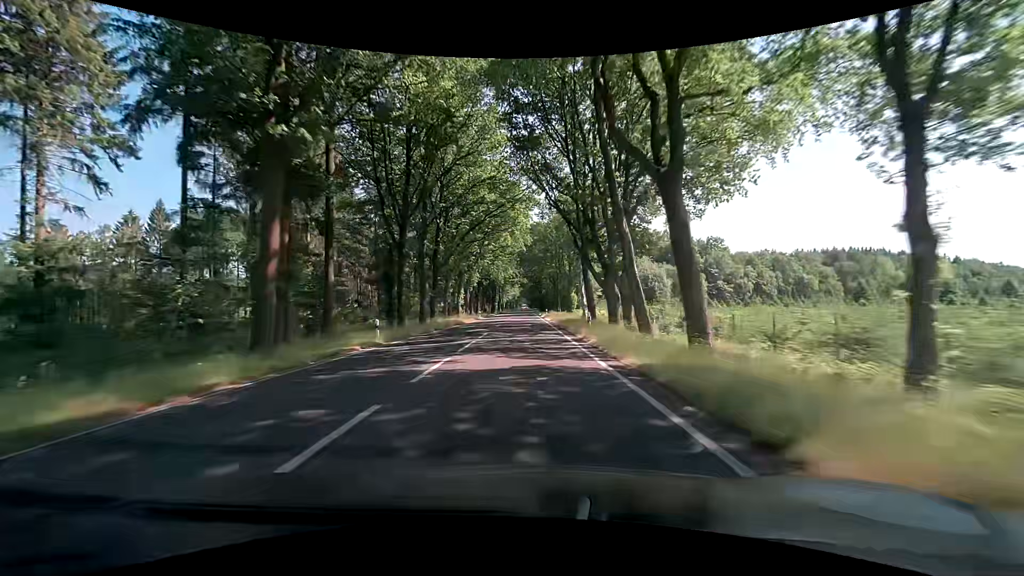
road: primary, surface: asphalt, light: Day
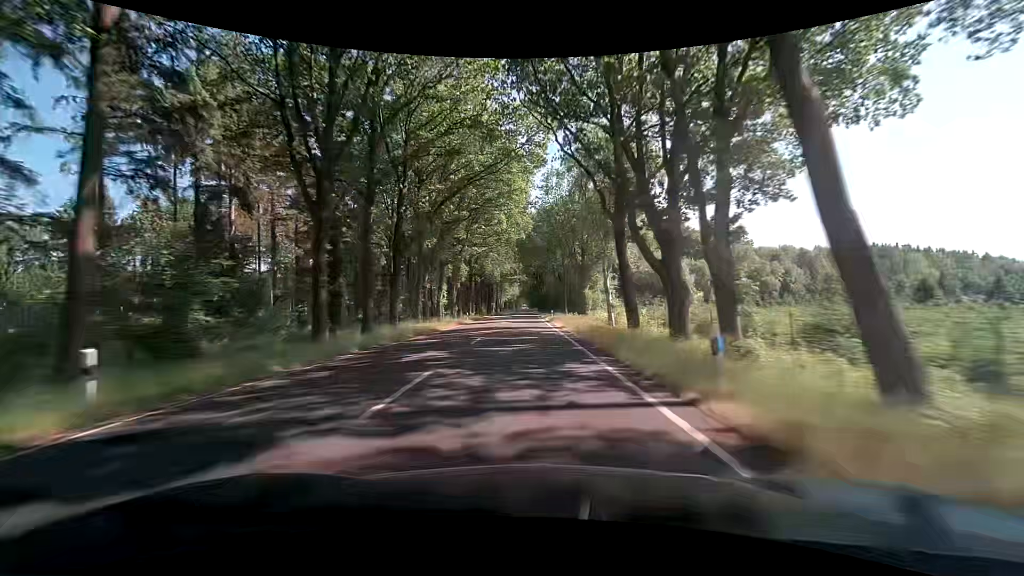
(0.0, +15.4) m; 0°
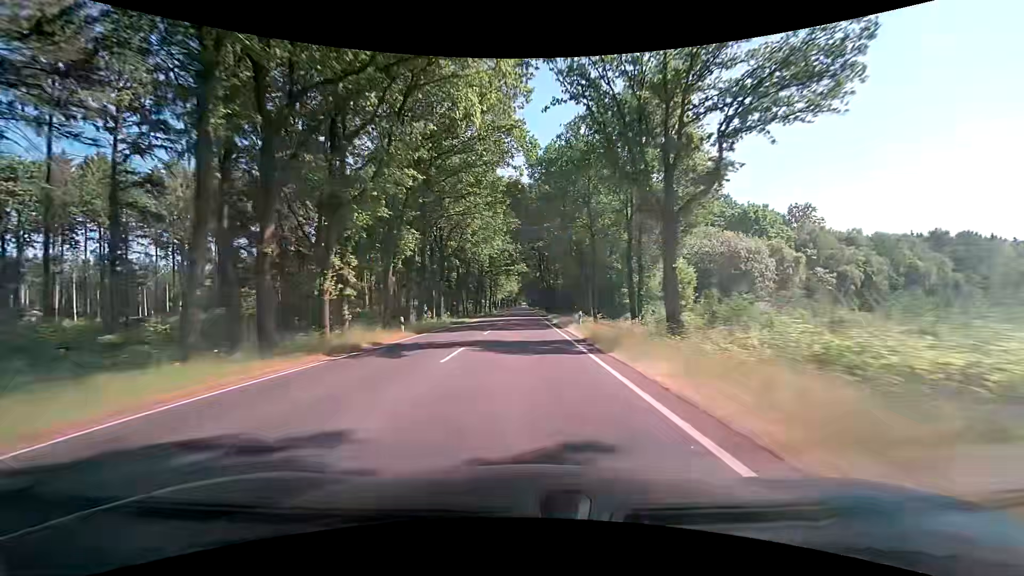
(0.0, +30.9) m; 0°
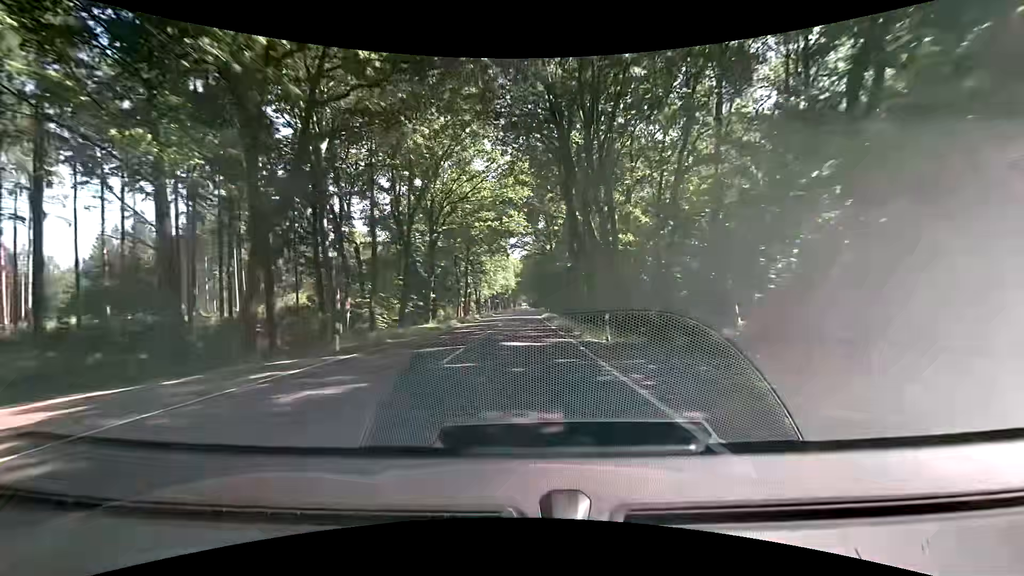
(+0.6, +62.1) m; 0°
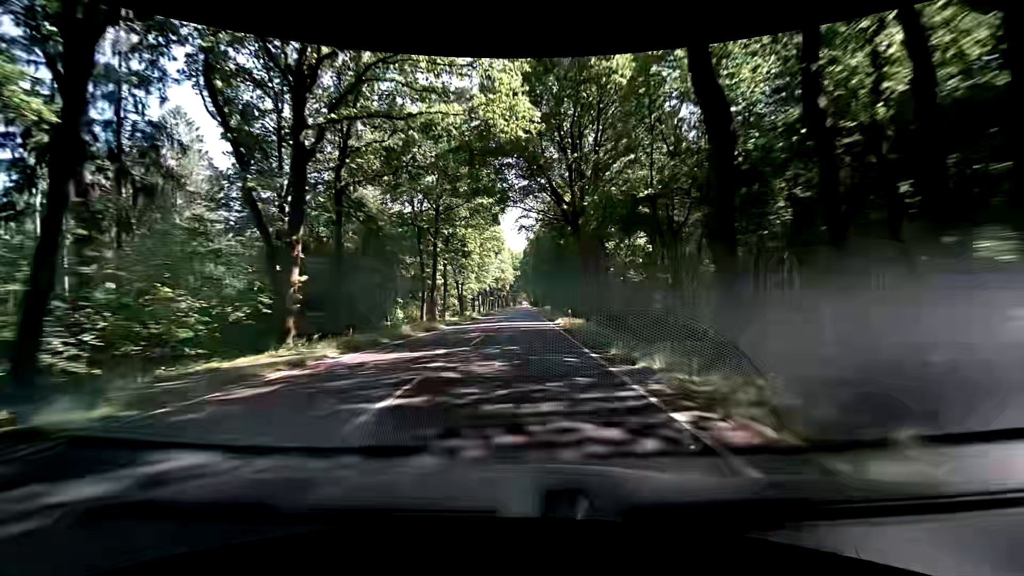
(-0.1, +31.3) m; -1°
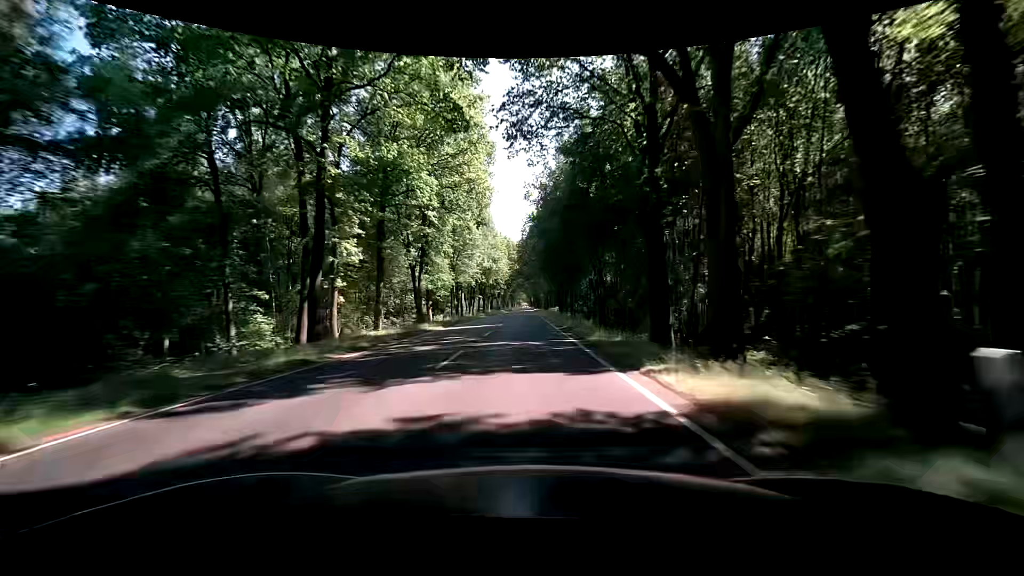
(+0.4, +31.5) m; 0°
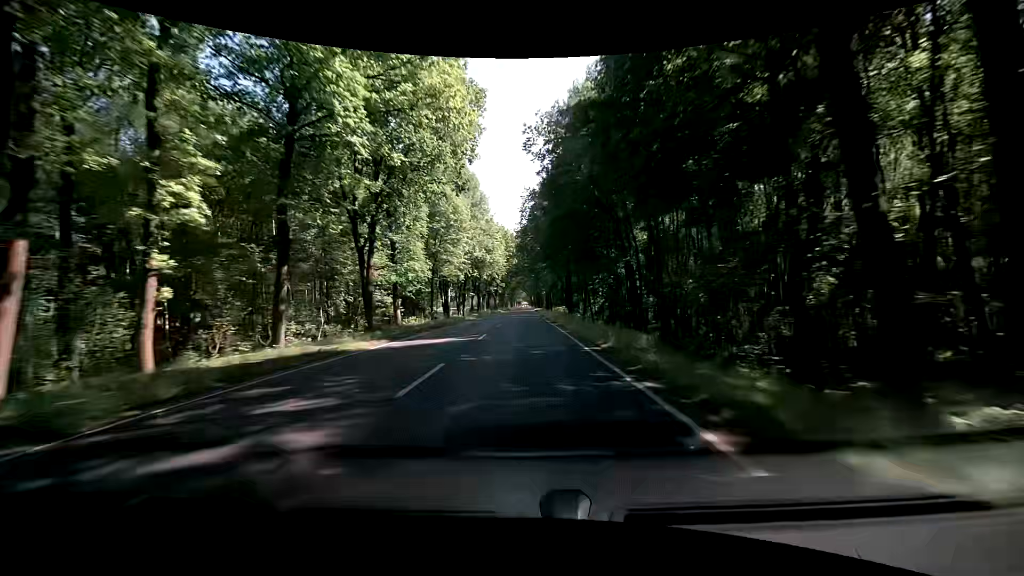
(+0.1, +15.8) m; 0°
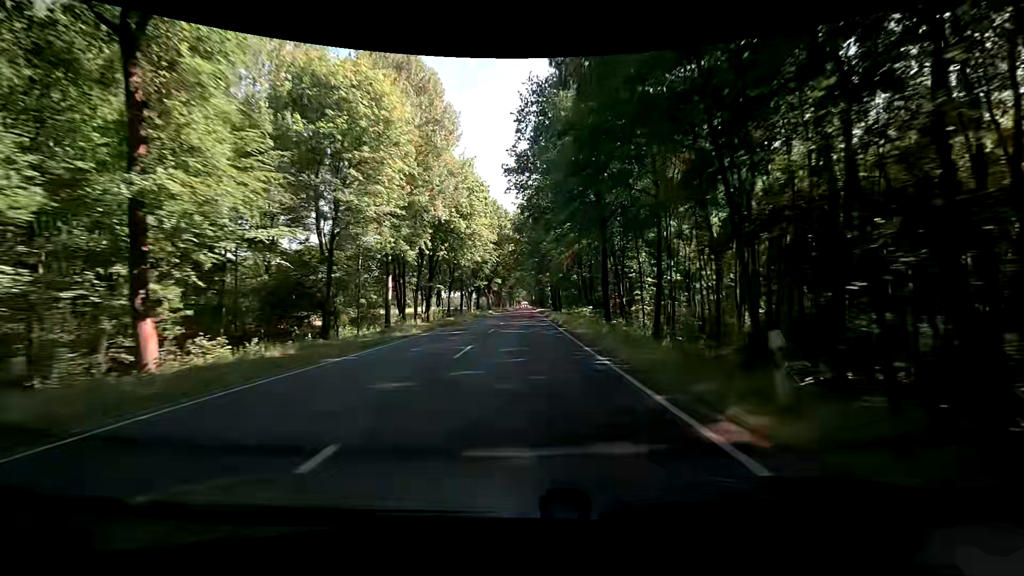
(0.0, +31.4) m; 0°
(0, +10) (0, +20) (0, +30) (0, +40) (0, +50) (0, +60) (0, +70) (0, +80) (0, +90) (0, +100) m
